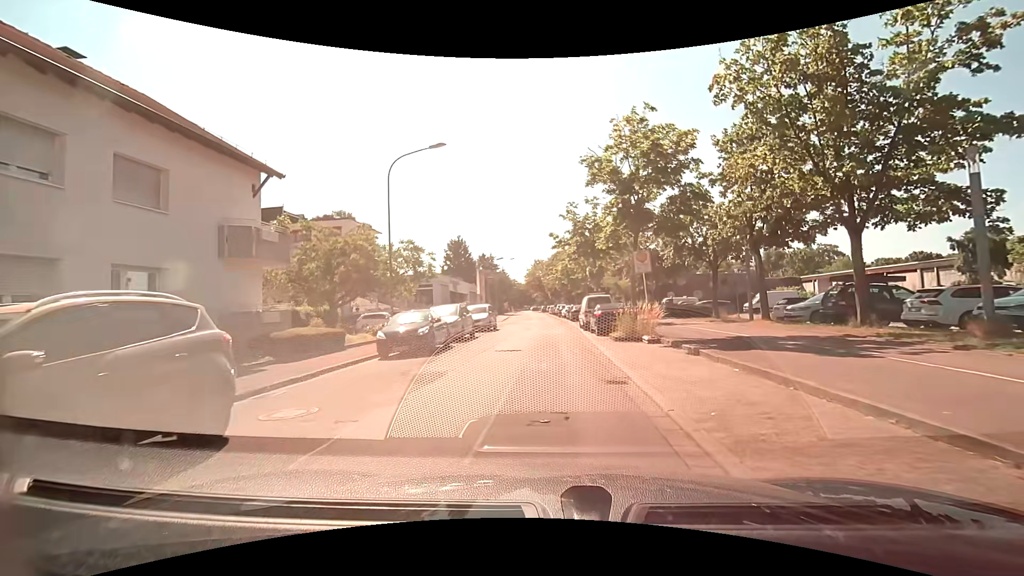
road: residential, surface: asphalt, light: Day
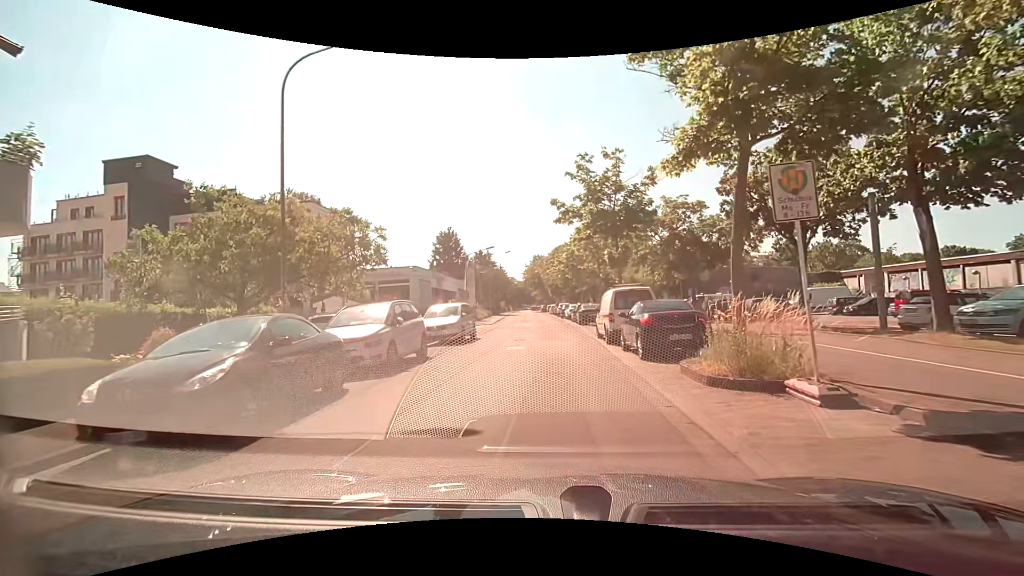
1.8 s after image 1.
(-0.1, +9.9) m; -2°
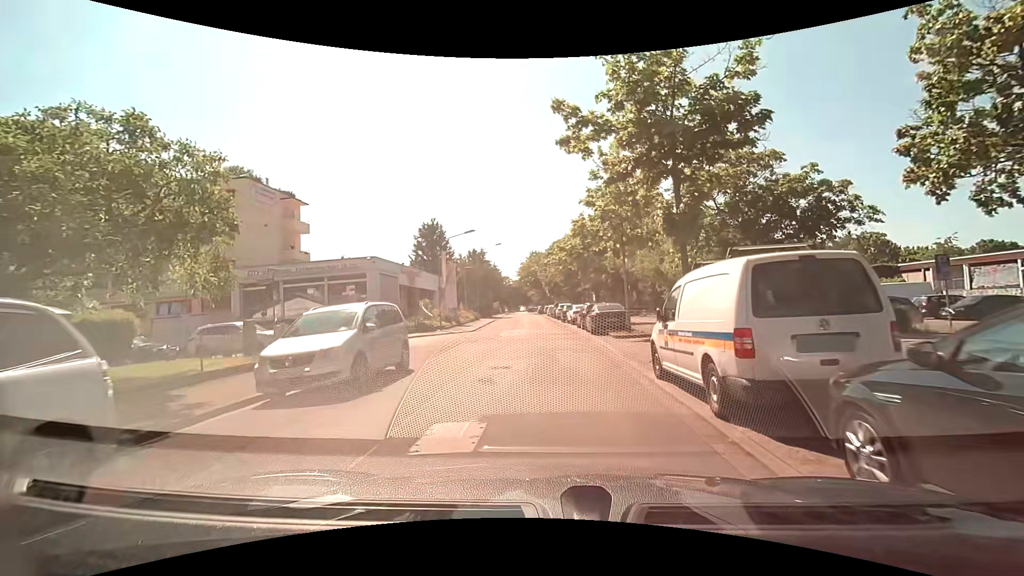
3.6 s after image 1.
(+0.2, +10.8) m; +2°
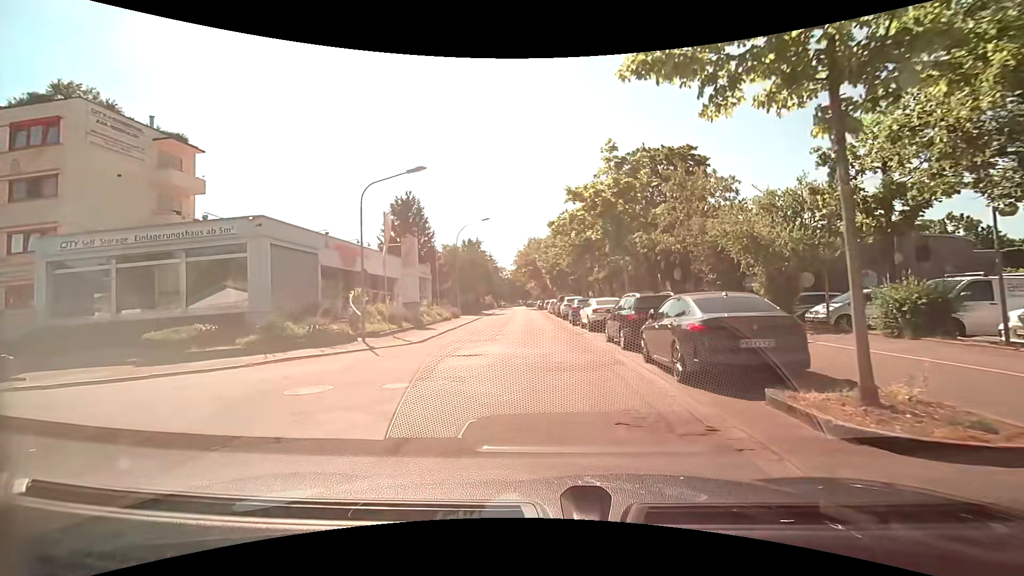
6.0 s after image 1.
(-0.2, +15.0) m; +1°
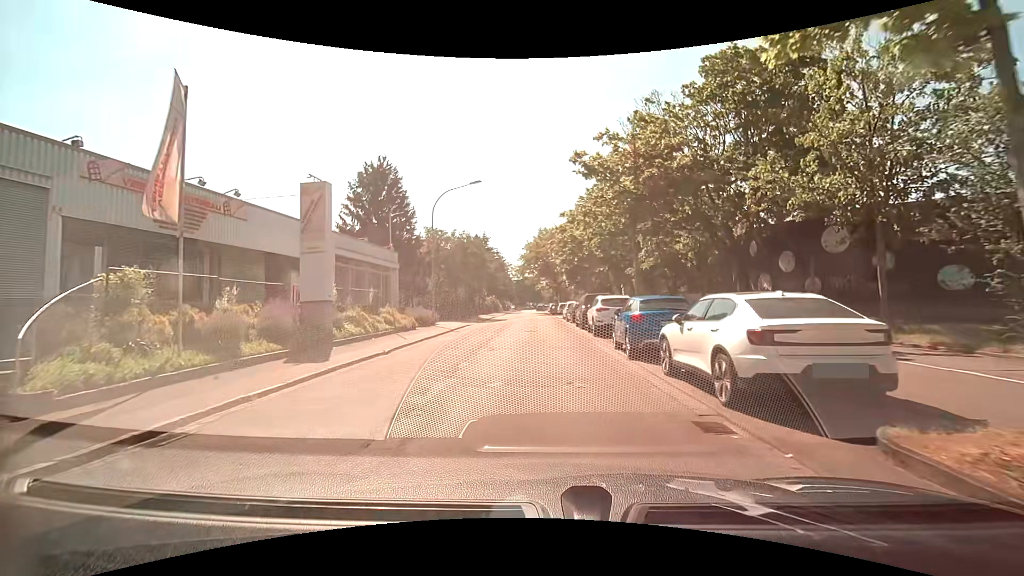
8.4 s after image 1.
(-0.6, +15.9) m; -2°
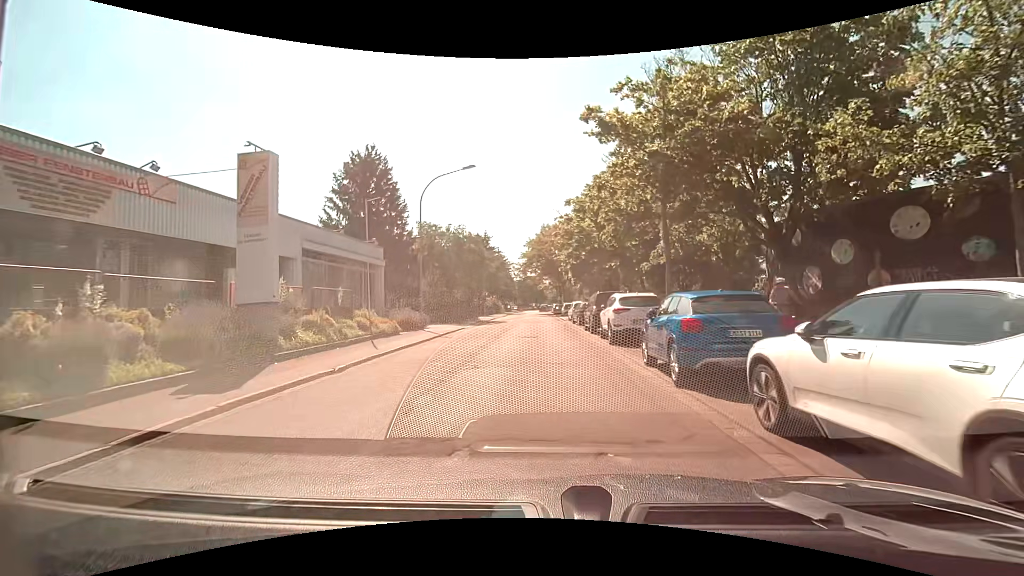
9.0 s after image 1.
(0.0, +4.0) m; -1°
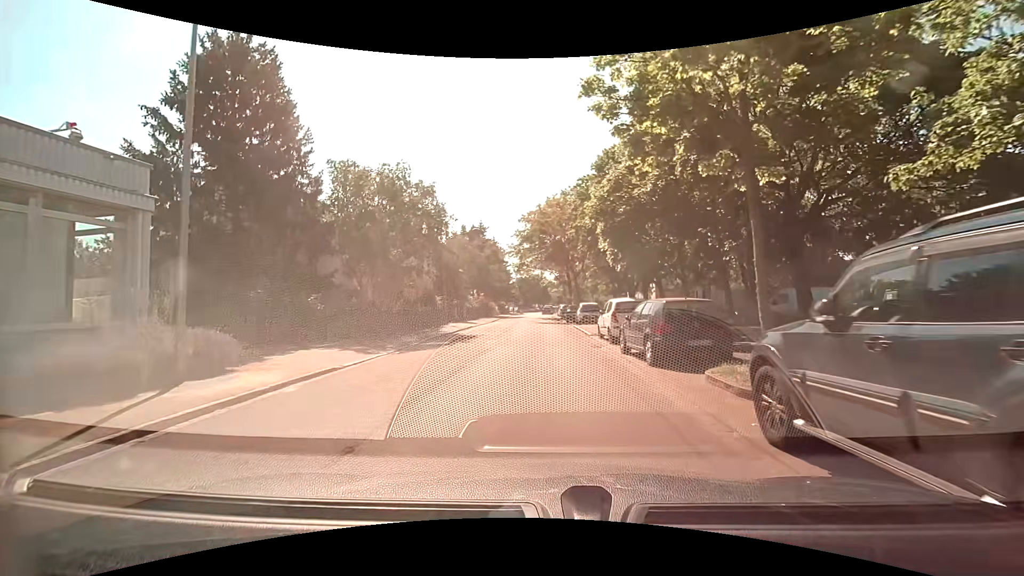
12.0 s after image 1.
(-0.1, +20.1) m; -1°
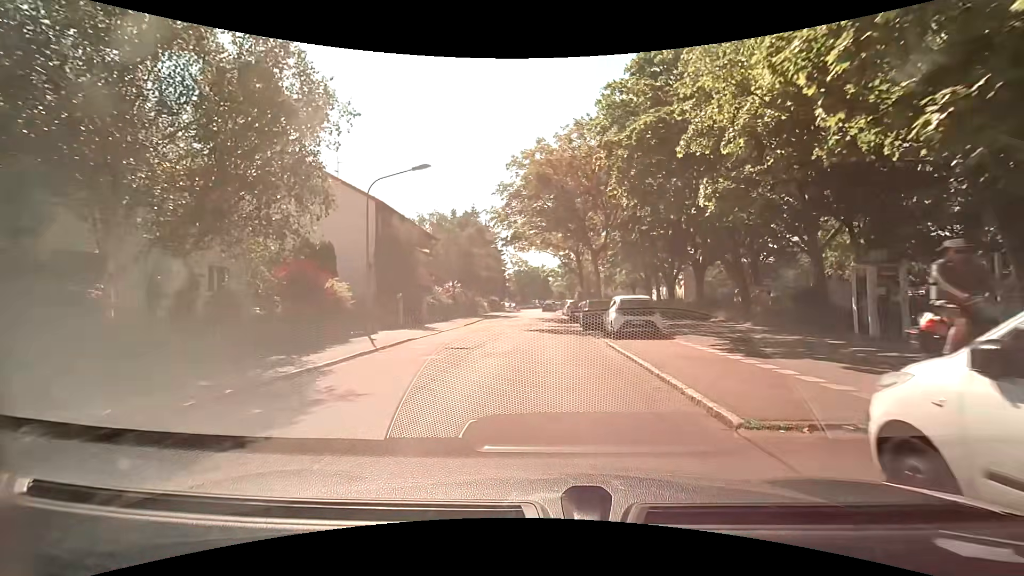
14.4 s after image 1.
(+0.2, +16.4) m; 0°
(0, +10) (0, +20) (0, +30) (0, +40) (-1, +50) (-2, +60) (-2, +70) (-2, +80) (-2, +90) (-1, +100) m
